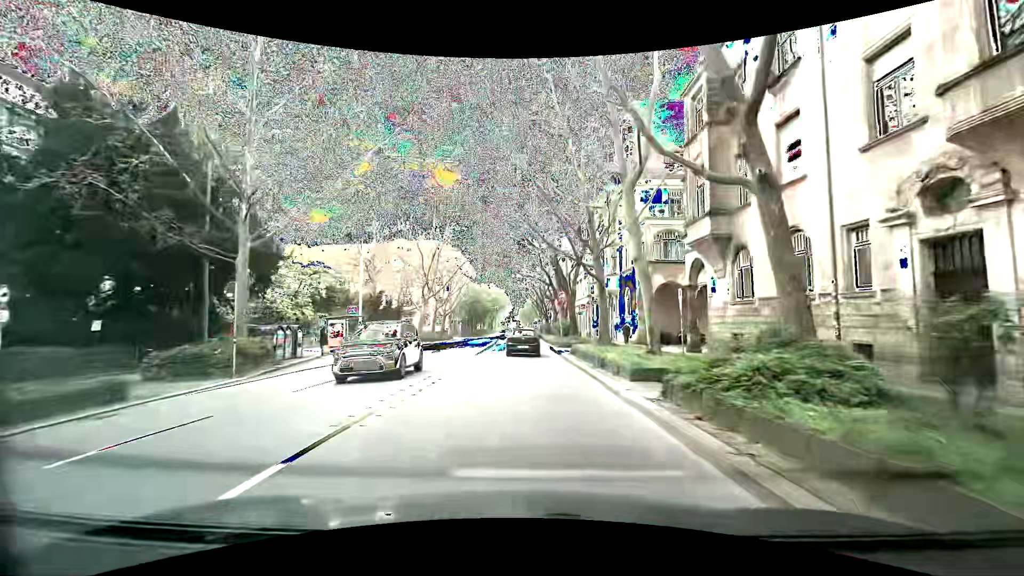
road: secondary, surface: asphalt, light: Day
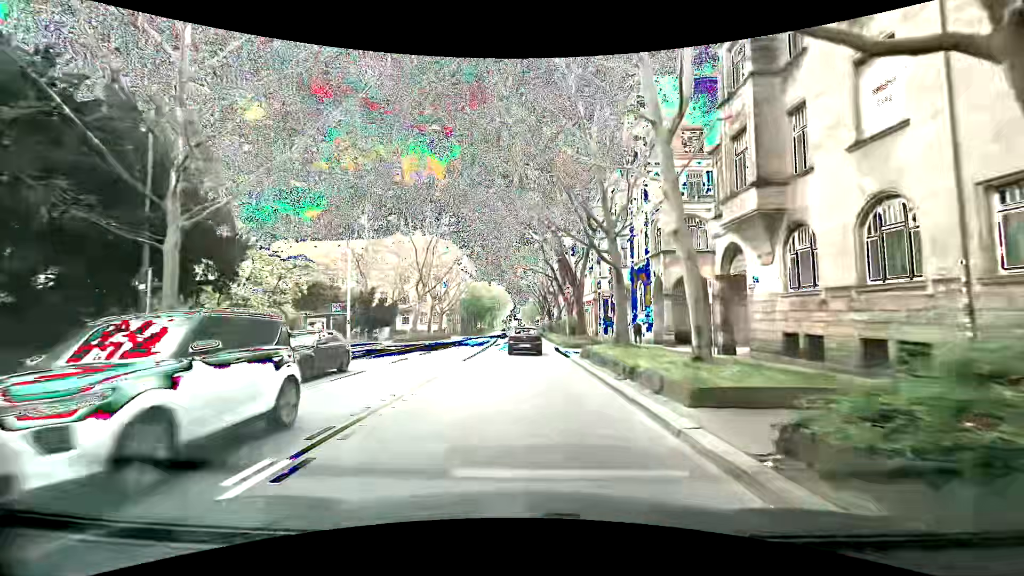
(+0.1, +4.1) m; +2°
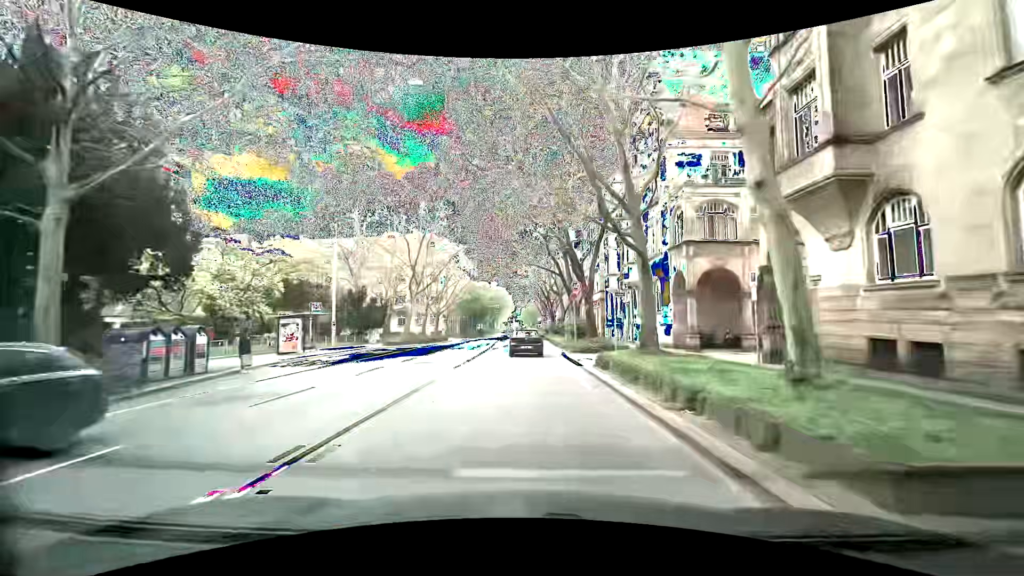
(-0.1, +4.1) m; -2°
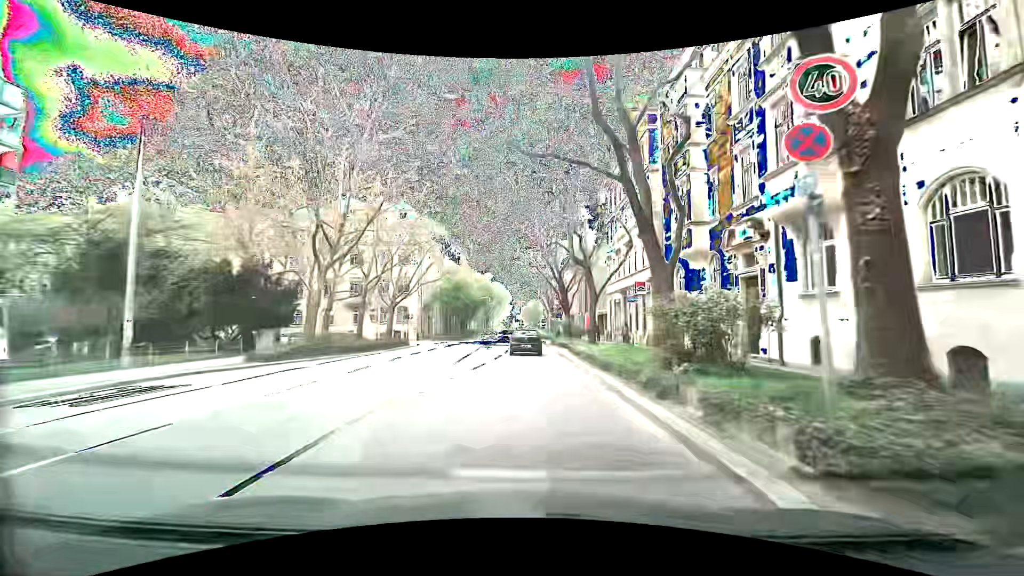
(0.0, +23.4) m; 0°
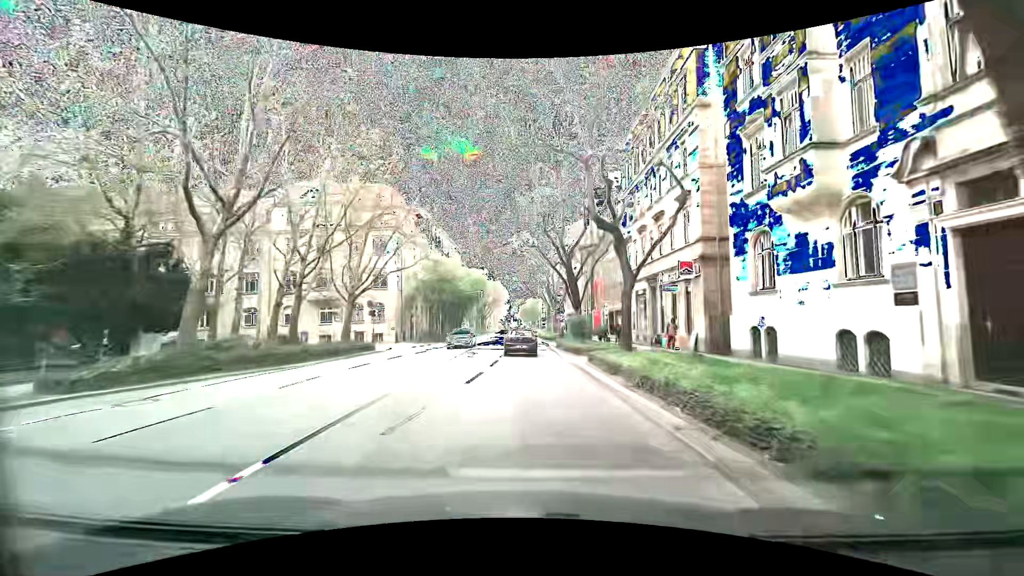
(+0.3, +10.2) m; +1°
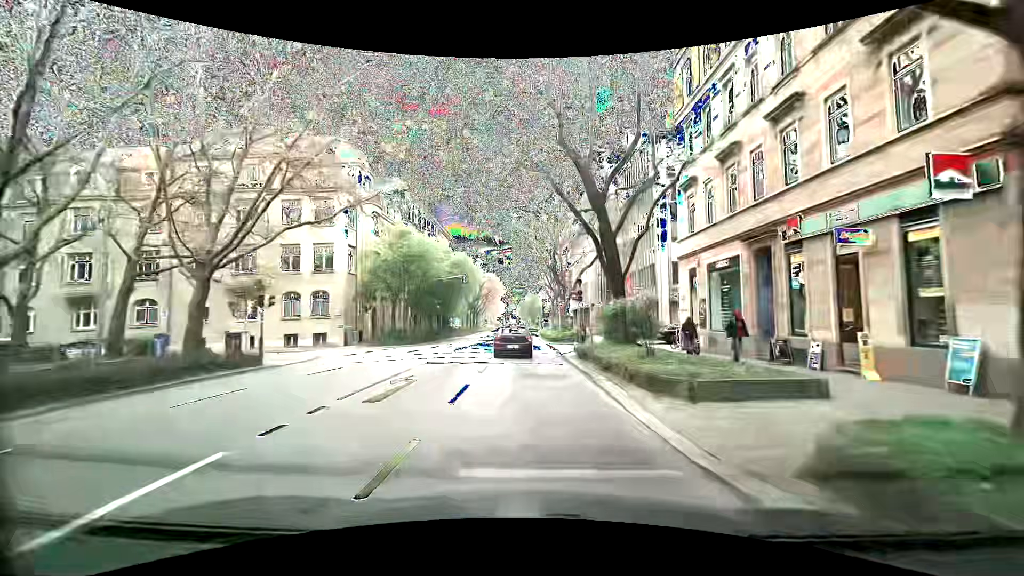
(-0.1, +15.5) m; 0°
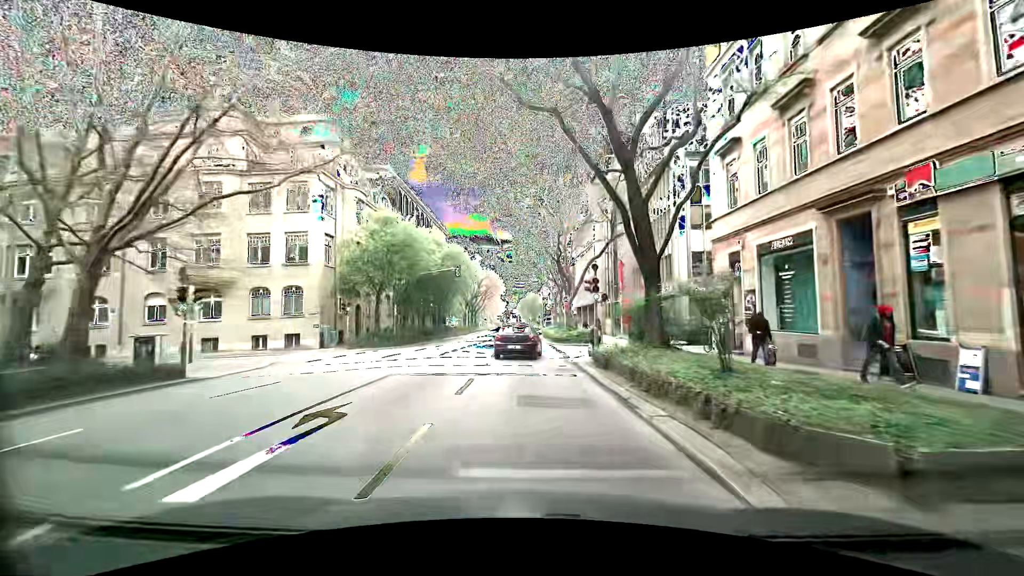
(0.0, +4.9) m; -1°
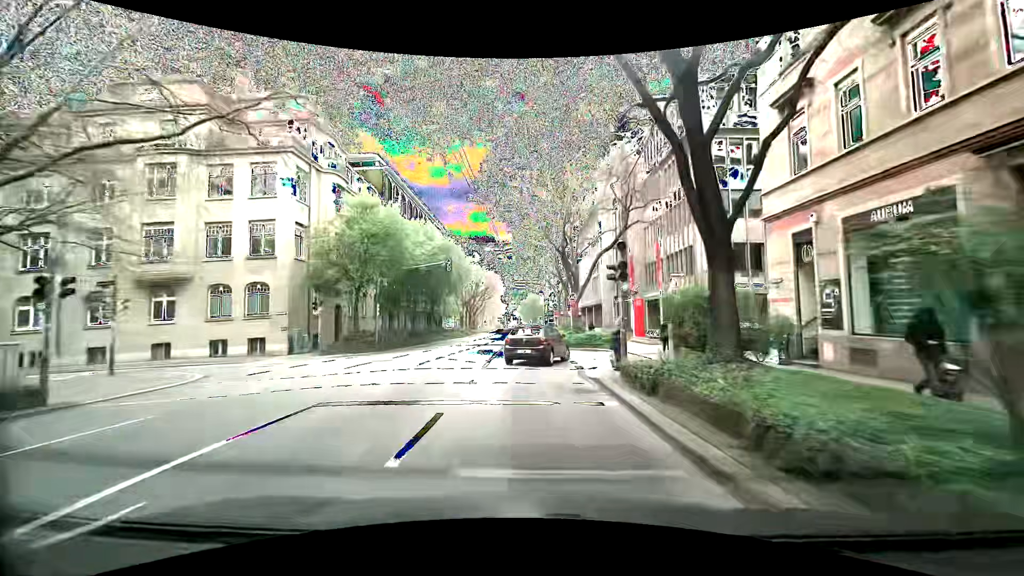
(0.0, +4.9) m; 0°
